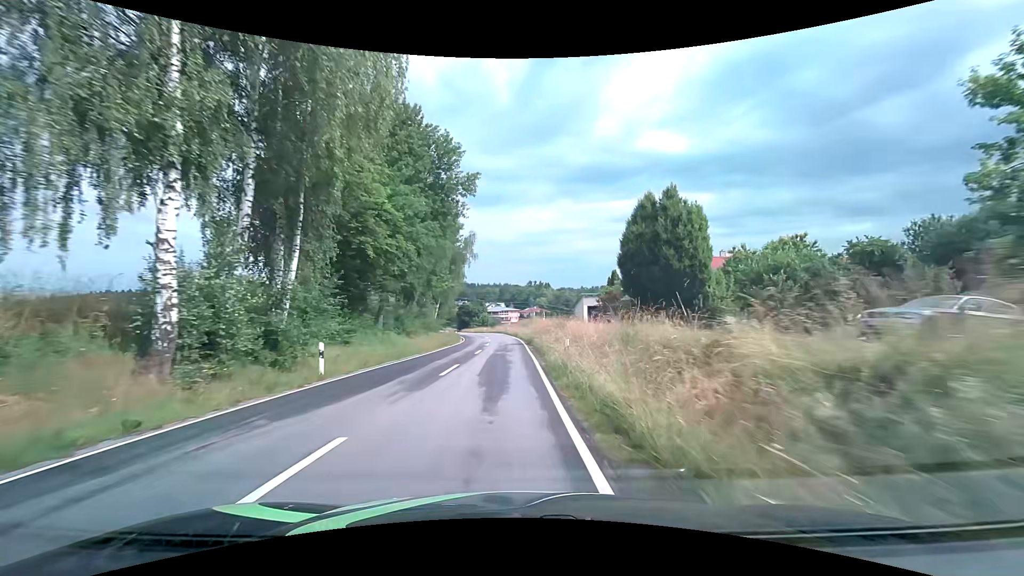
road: tertiary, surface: asphalt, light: Day
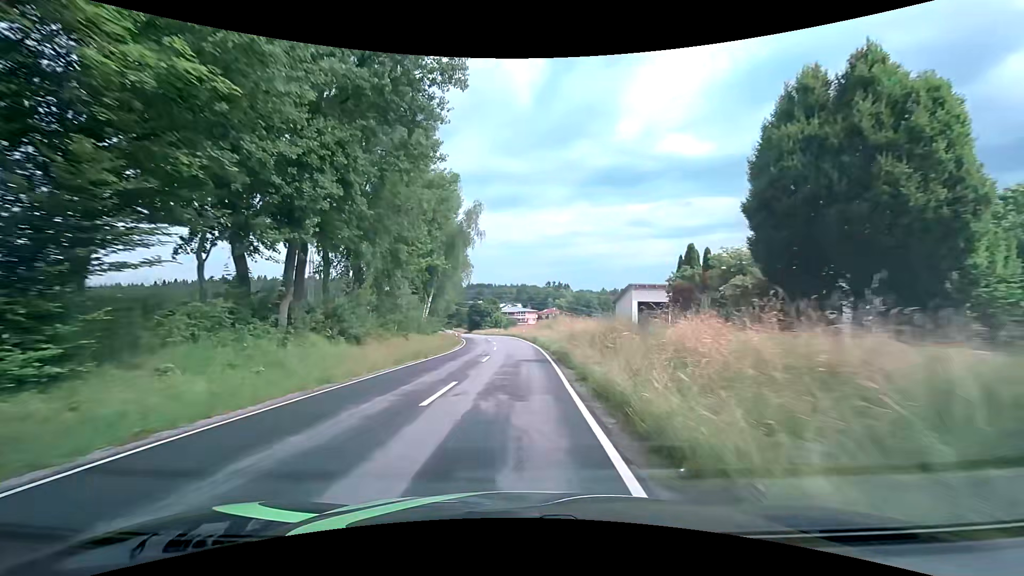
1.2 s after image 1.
(-0.1, +17.2) m; -2°
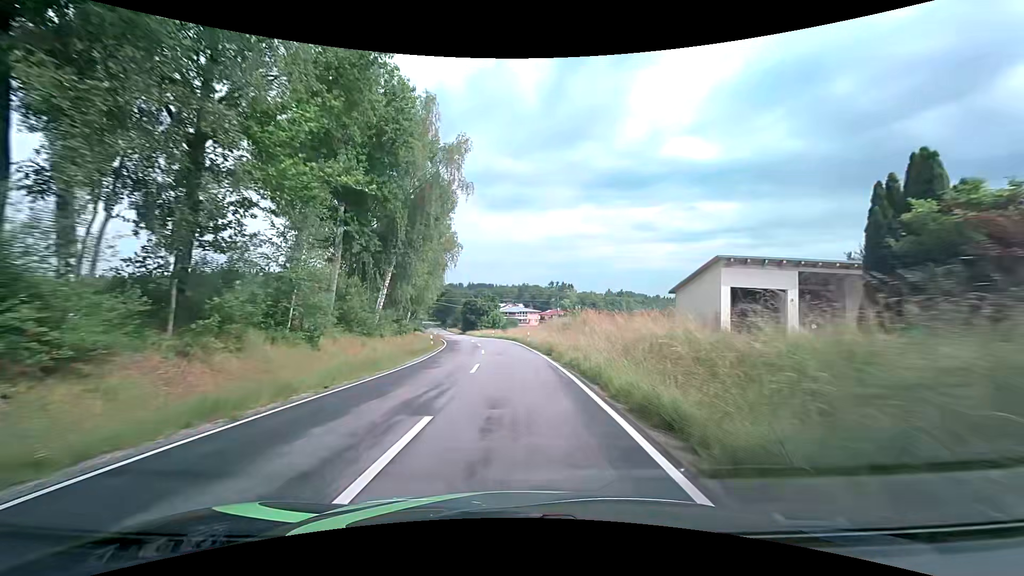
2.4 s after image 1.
(0.0, +17.3) m; 0°
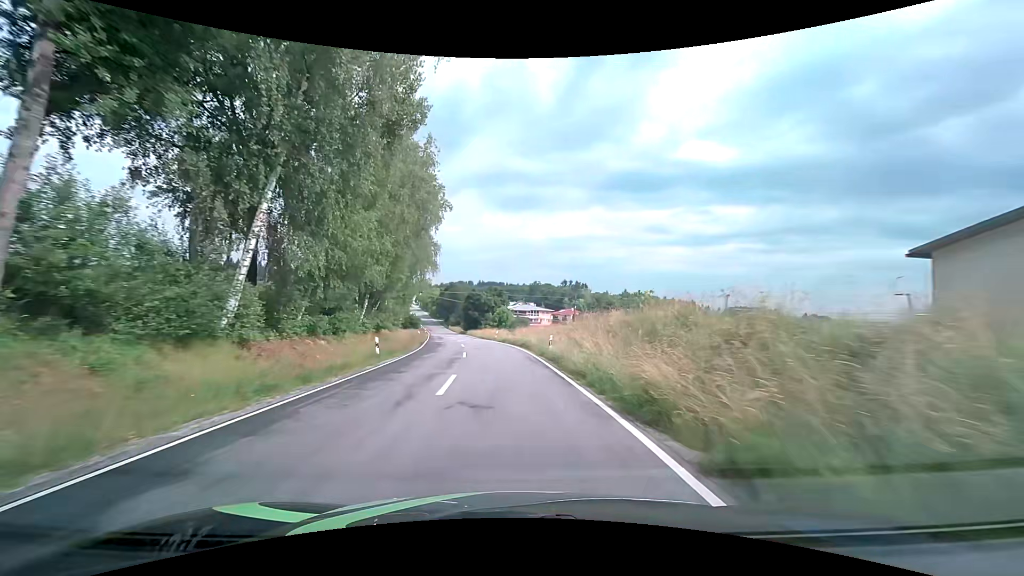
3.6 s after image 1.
(0.0, +17.7) m; -1°
(0, +10) (-1, +20) (-1, +30) (-2, +40) (-4, +50) (-5, +60) (-7, +70) (-8, +79) (-10, +89) (-12, +99) m
